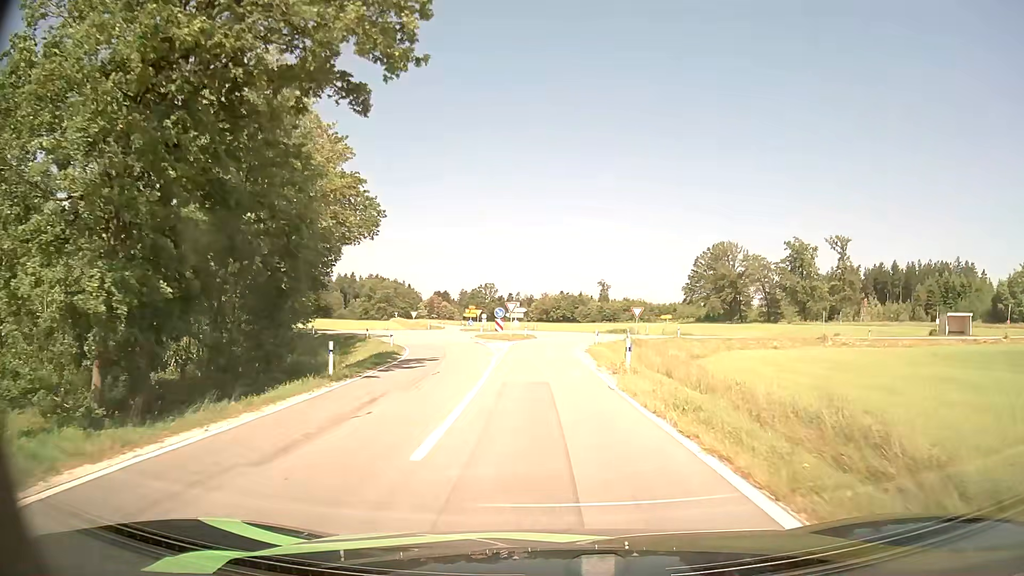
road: tertiary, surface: asphalt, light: Day
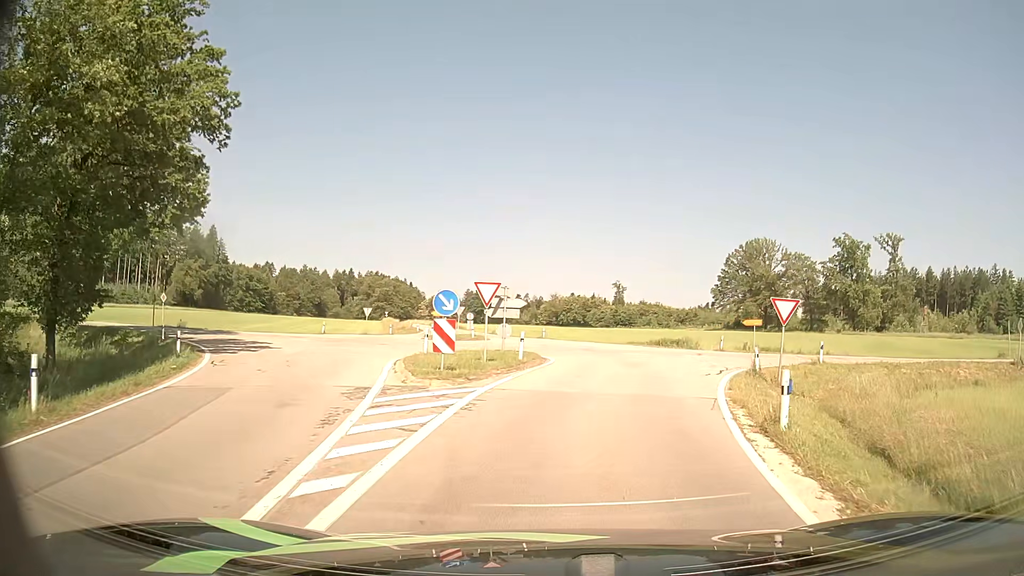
(-0.4, +25.2) m; -1°
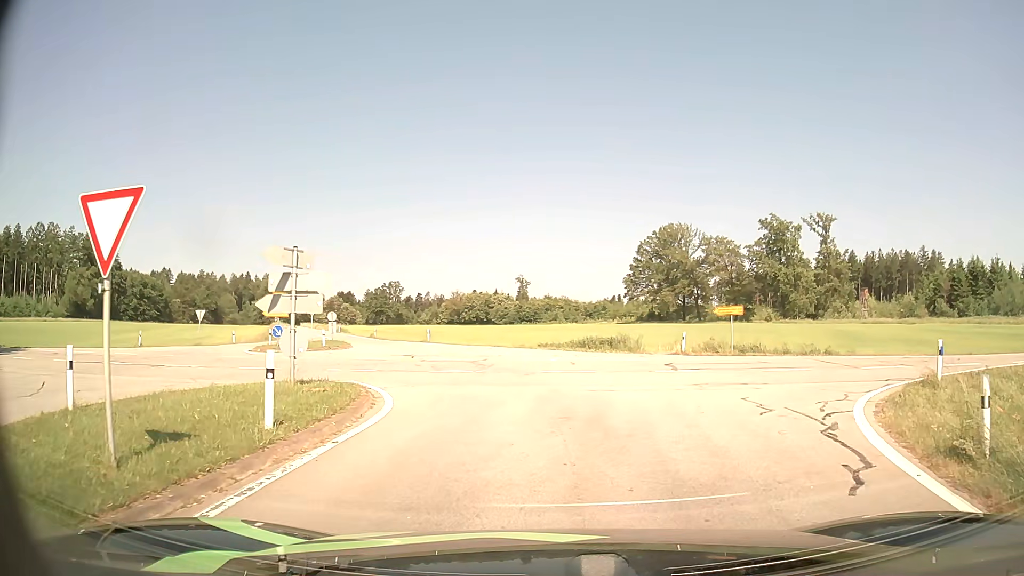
(+1.1, +13.9) m; +8°
(0, +10) (0, +20) (-3, +30) (-7, +39) (-12, +48) (-16, +57) (-20, +66) (-24, +75) (-28, +84) (-32, +93) m
